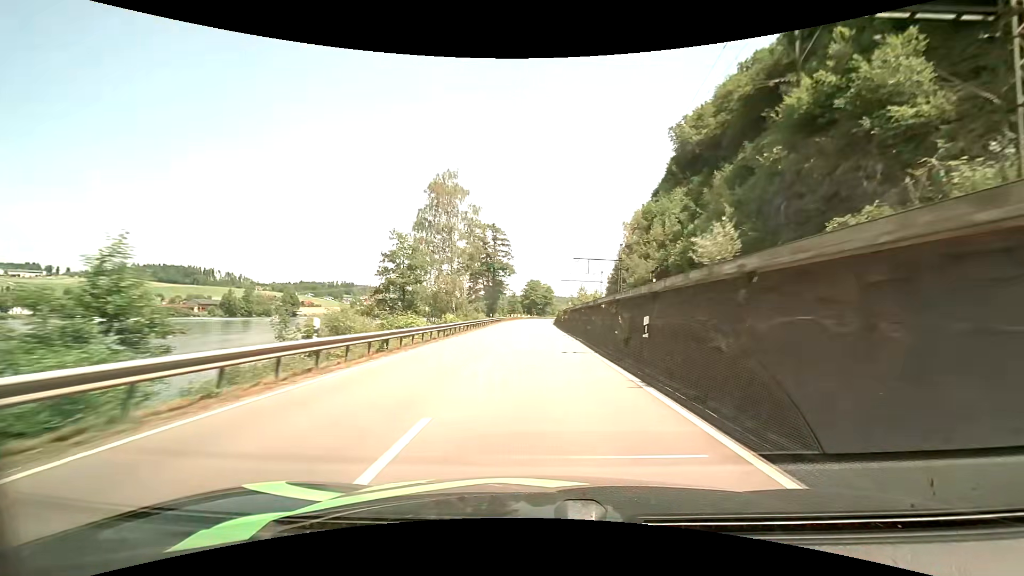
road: primary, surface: asphalt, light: Day
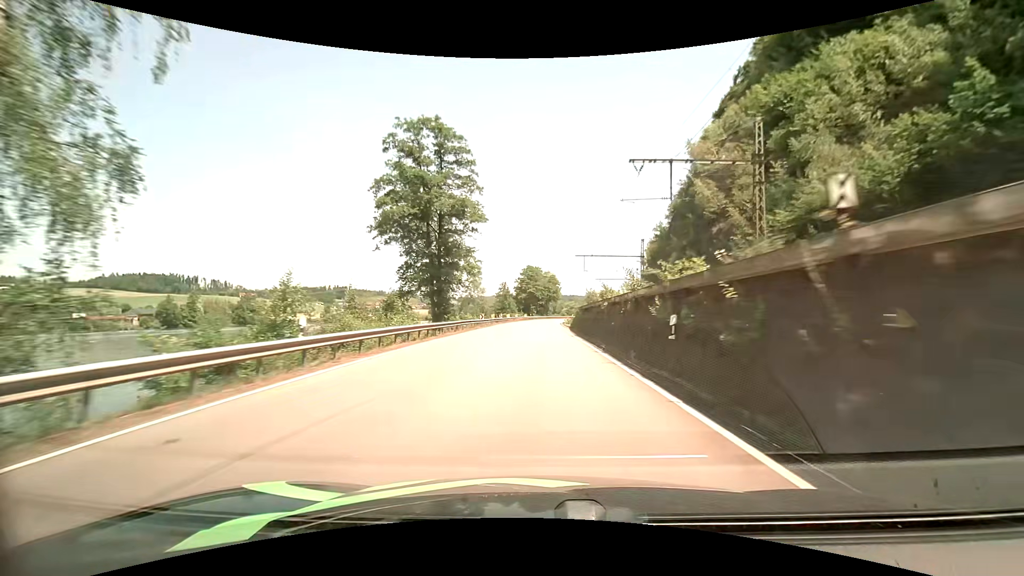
(-0.1, +50.6) m; 0°
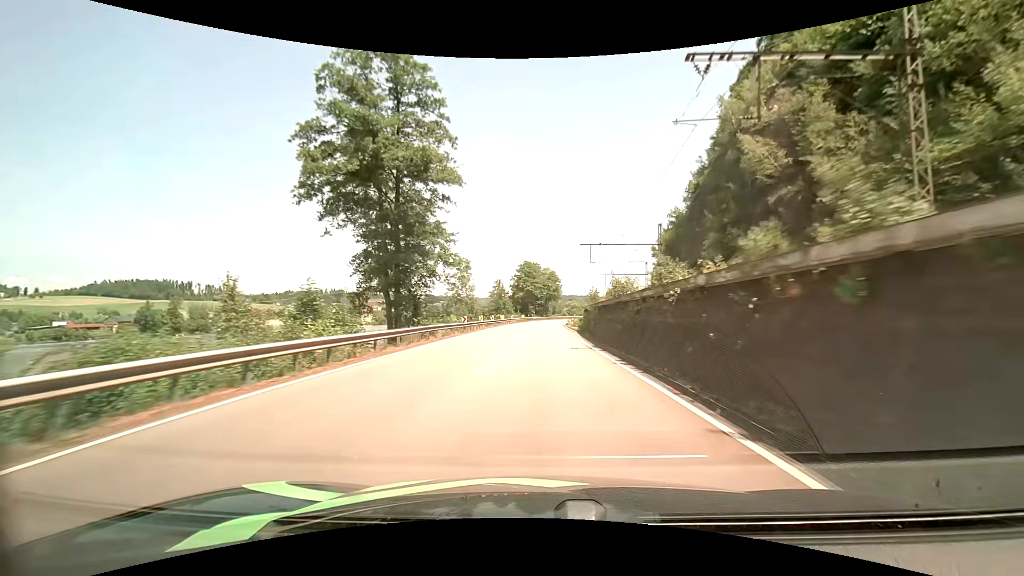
(+0.1, +12.4) m; +1°
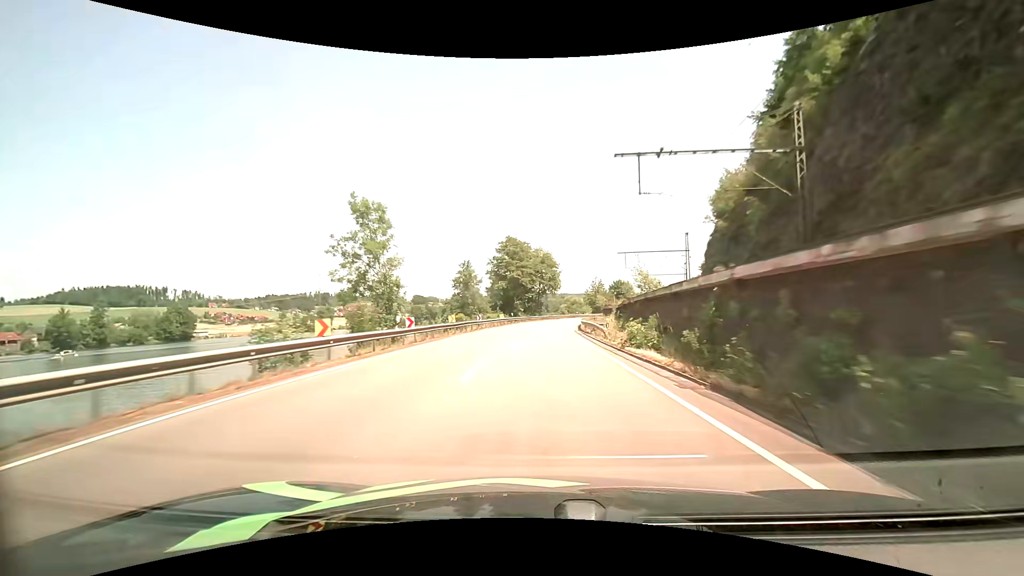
(+0.1, +36.8) m; 0°
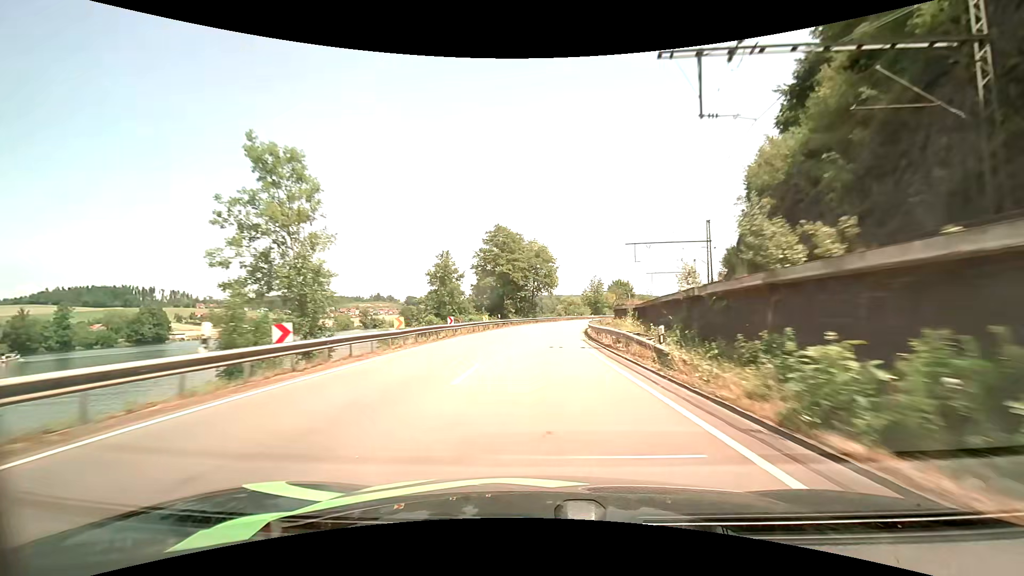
(+0.1, +12.1) m; +1°
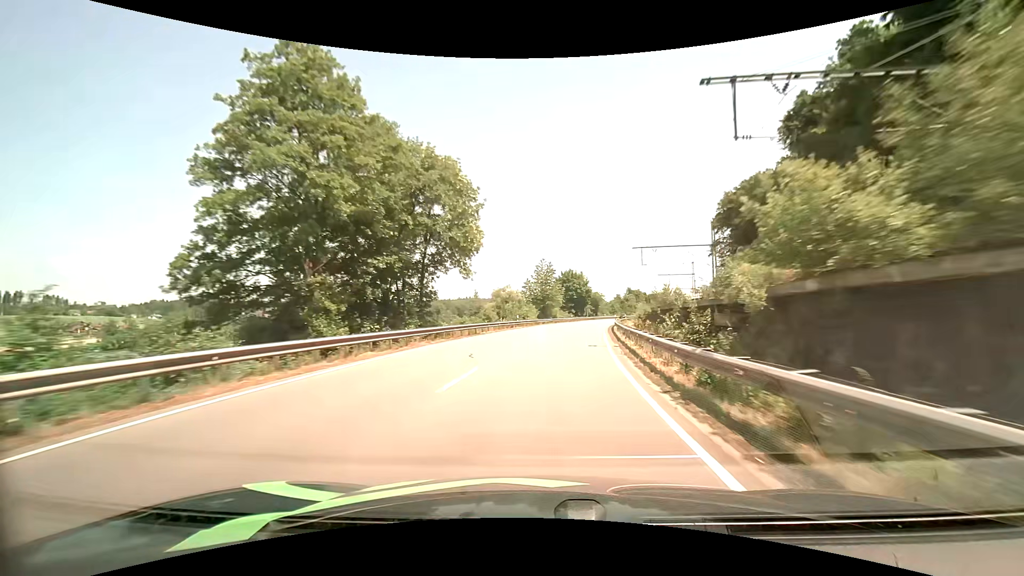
(+2.5, +48.2) m; +7°
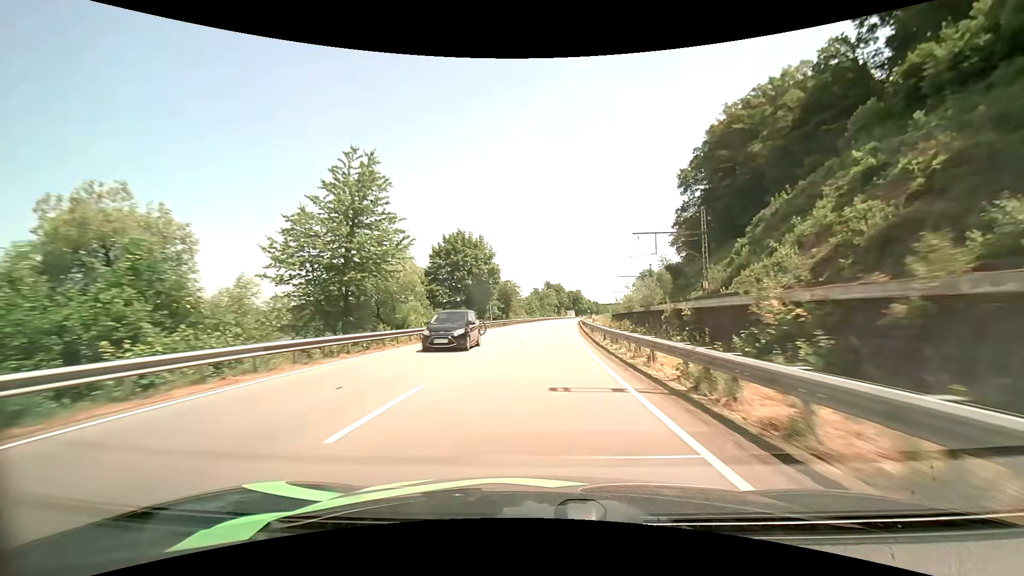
(+6.9, +62.1) m; +11°
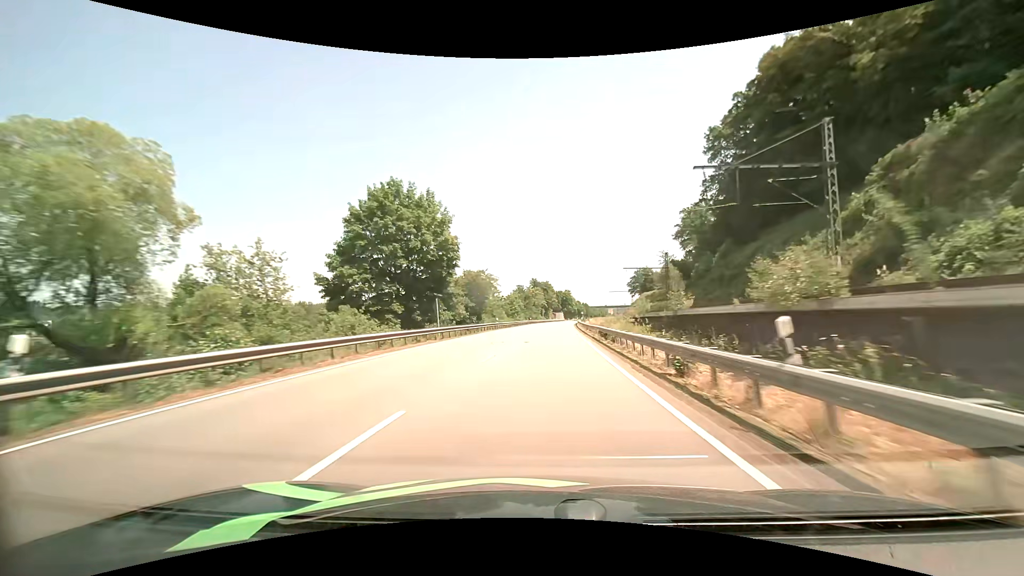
(+0.4, +26.3) m; +2°
(0, +10) (0, +20) (0, +30) (+1, +40) (+1, +50) (+2, +60) (+2, +70) (+3, +80) (+4, +90) (+4, +100) m
